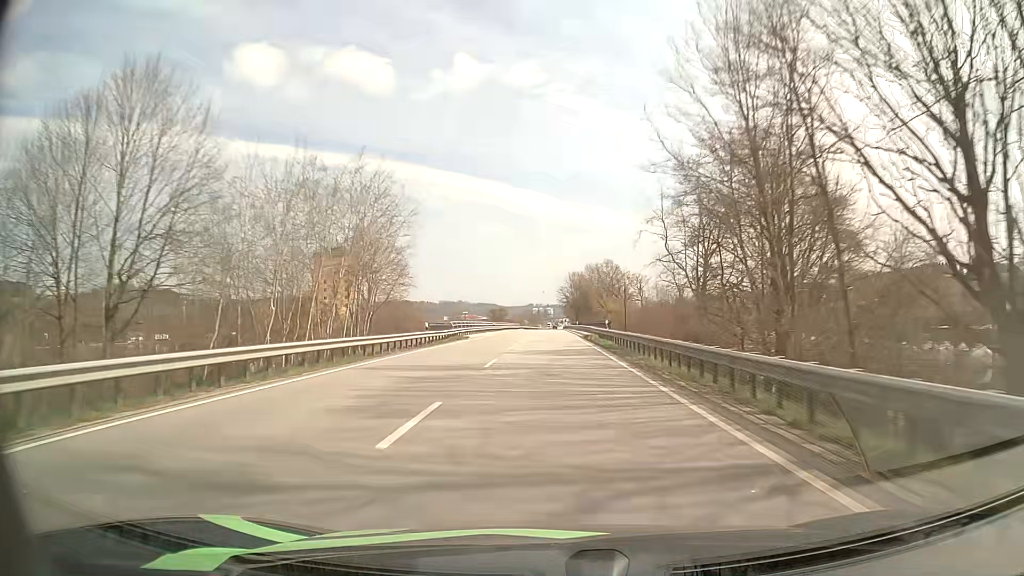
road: primary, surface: asphalt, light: Day
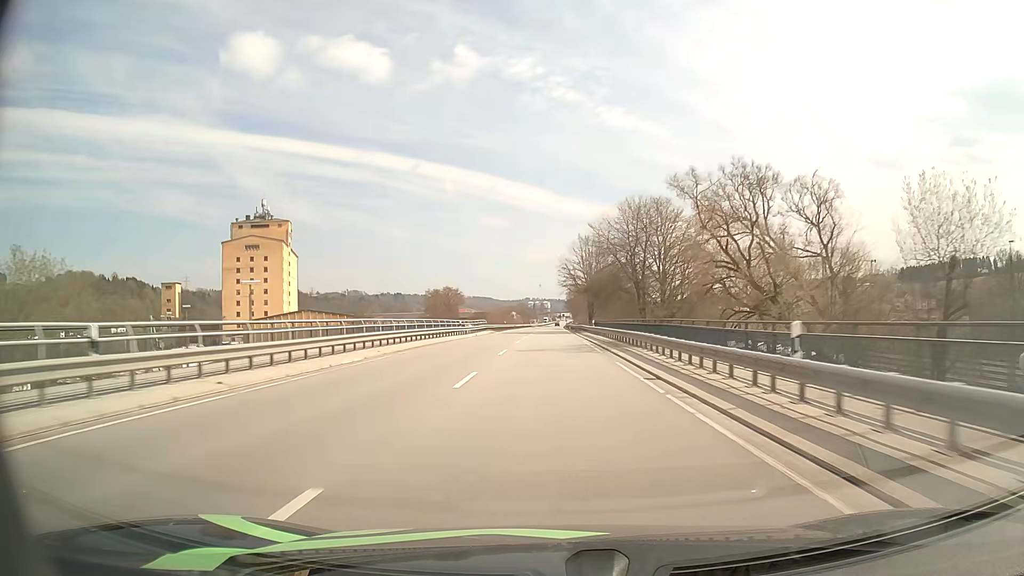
(-0.2, +78.0) m; 0°
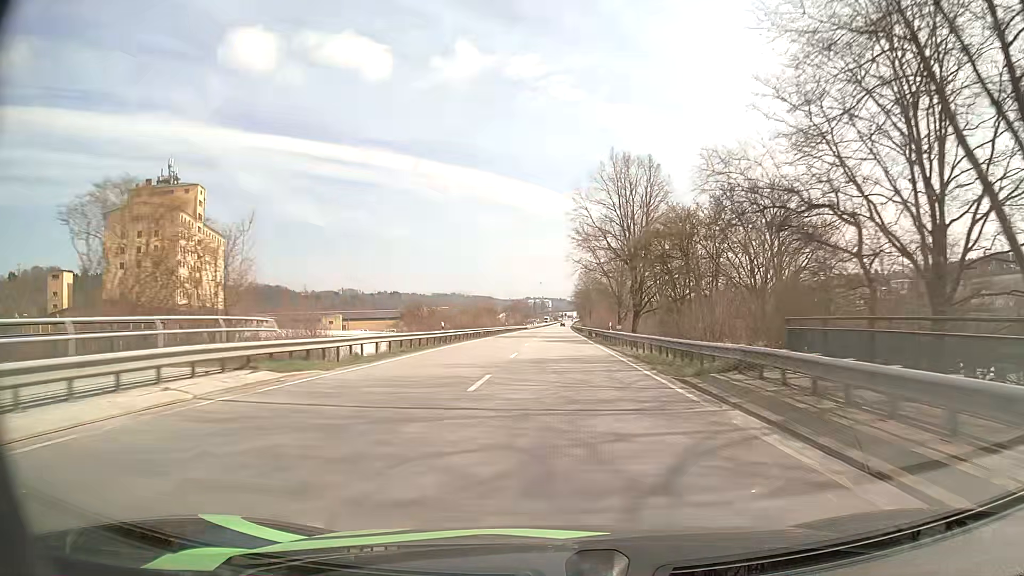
(-0.1, +61.1) m; 0°
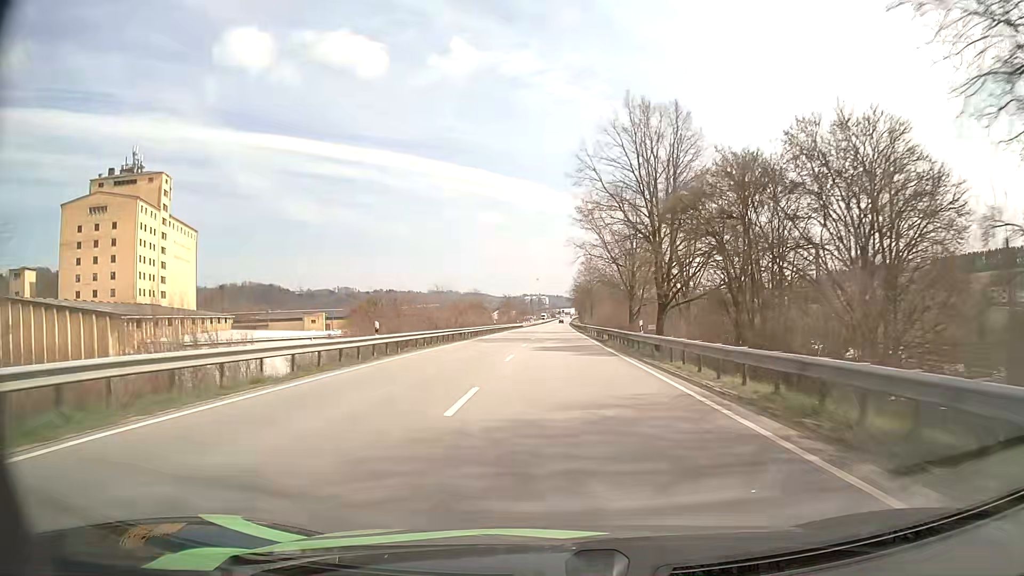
(0.0, +15.2) m; 0°
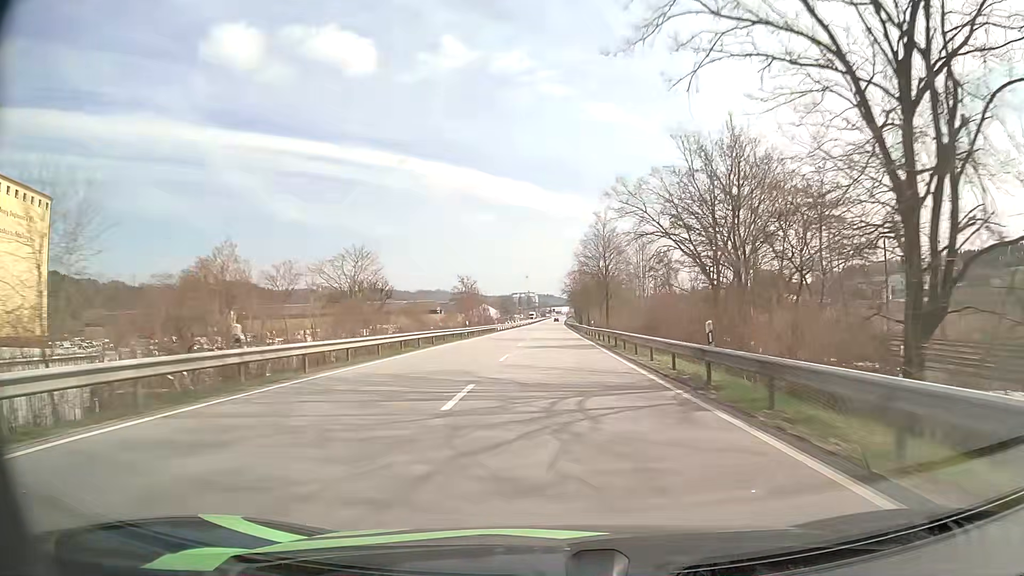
(+0.6, +59.6) m; +1°
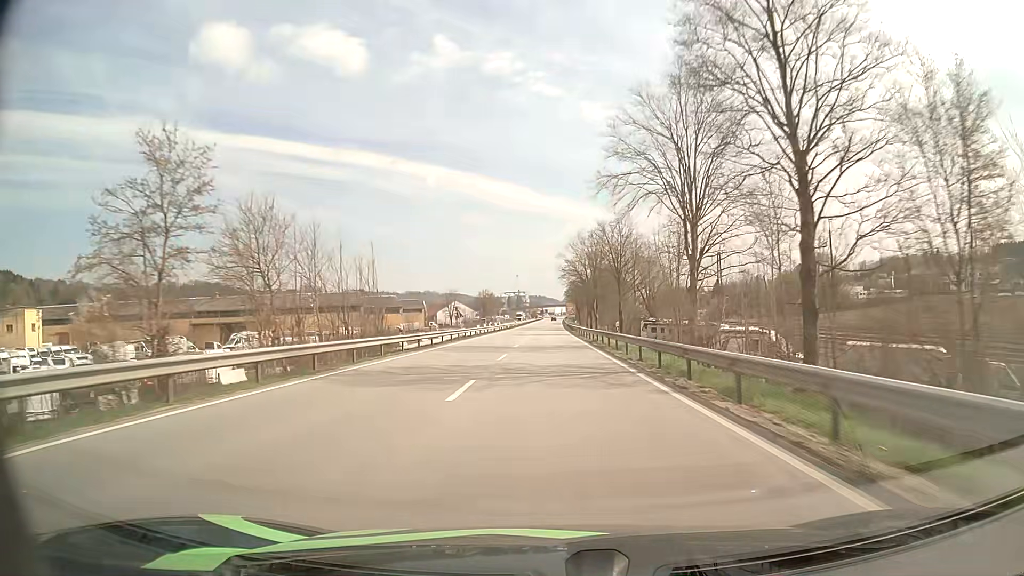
(+0.3, +70.9) m; +1°
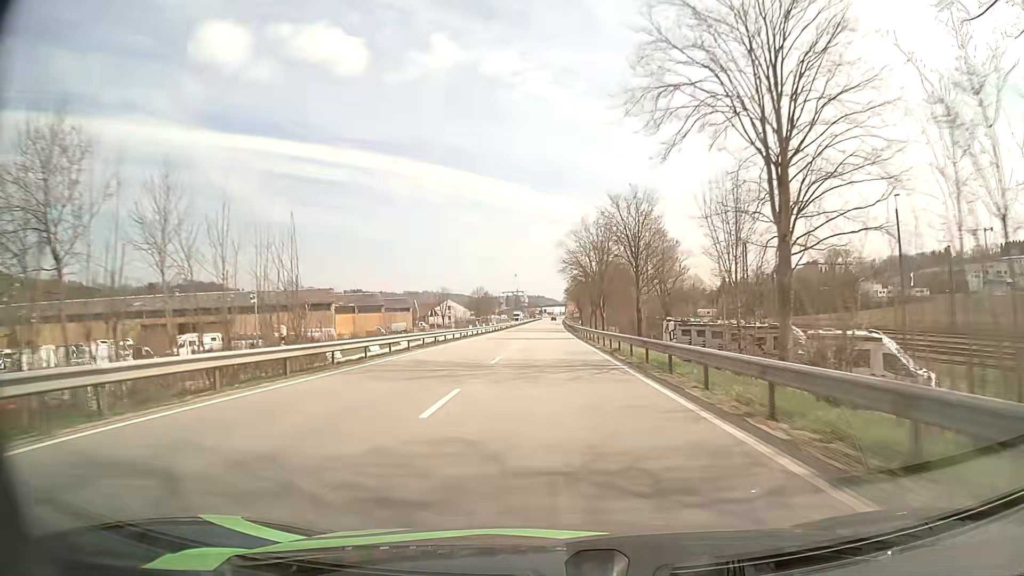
(0.0, +14.1) m; 0°
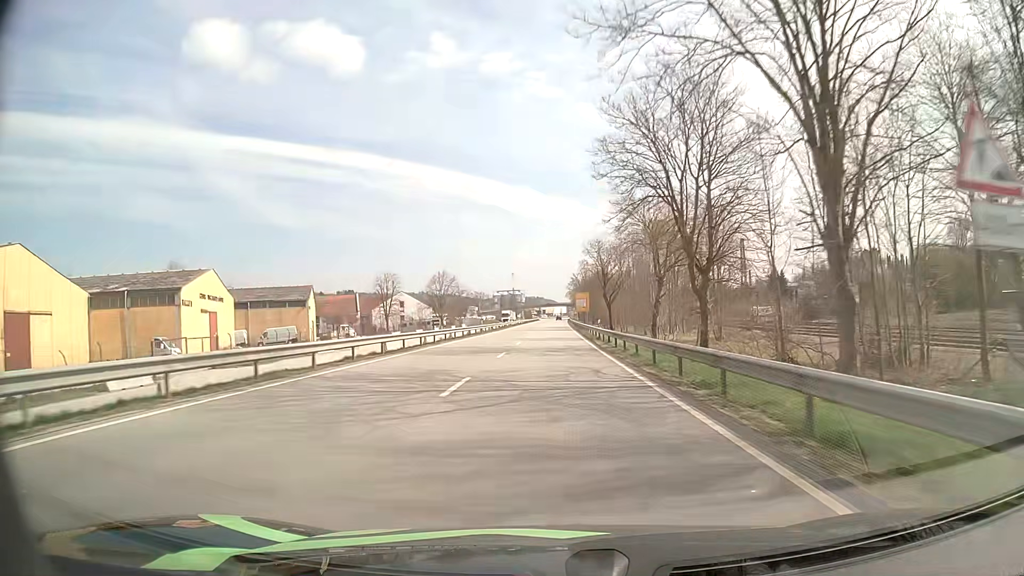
(+0.1, +70.0) m; 0°
(0, +10) (0, +20) (0, +30) (0, +40) (0, +50) (0, +60) (0, +70) (0, +80) (0, +90) (+1, +100) m
